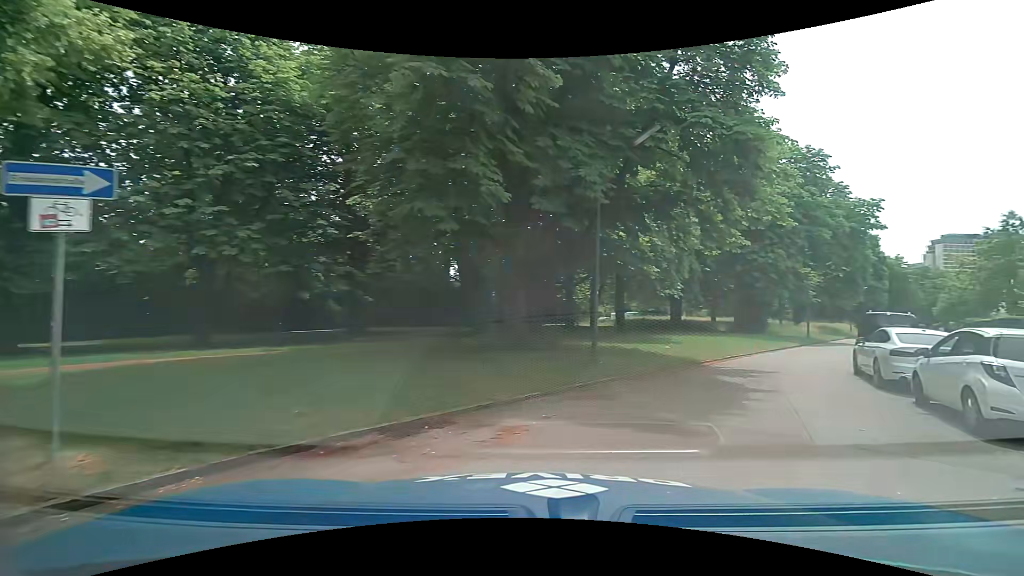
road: residential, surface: asphalt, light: Day
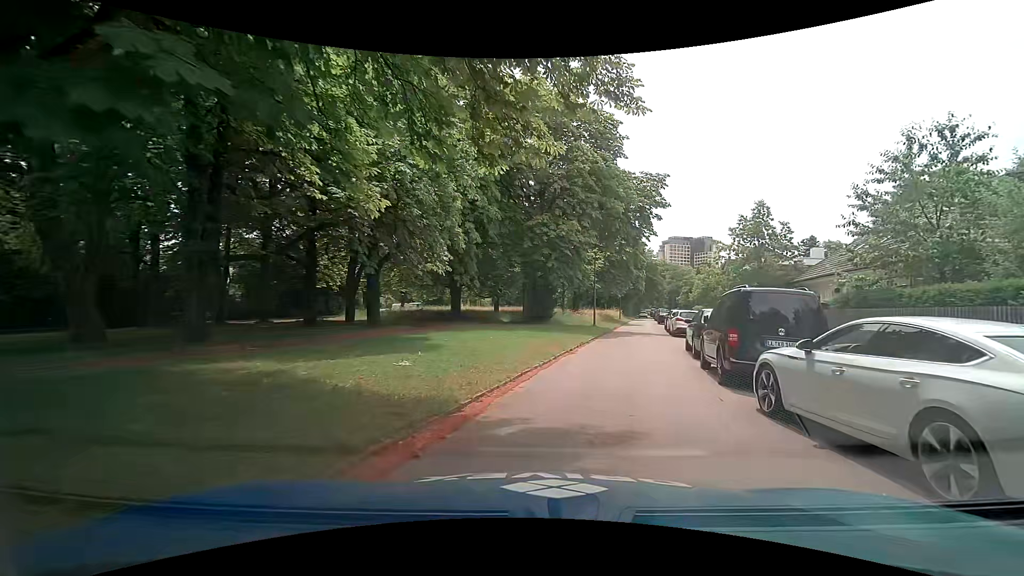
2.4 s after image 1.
(+3.1, +9.7) m; +26°
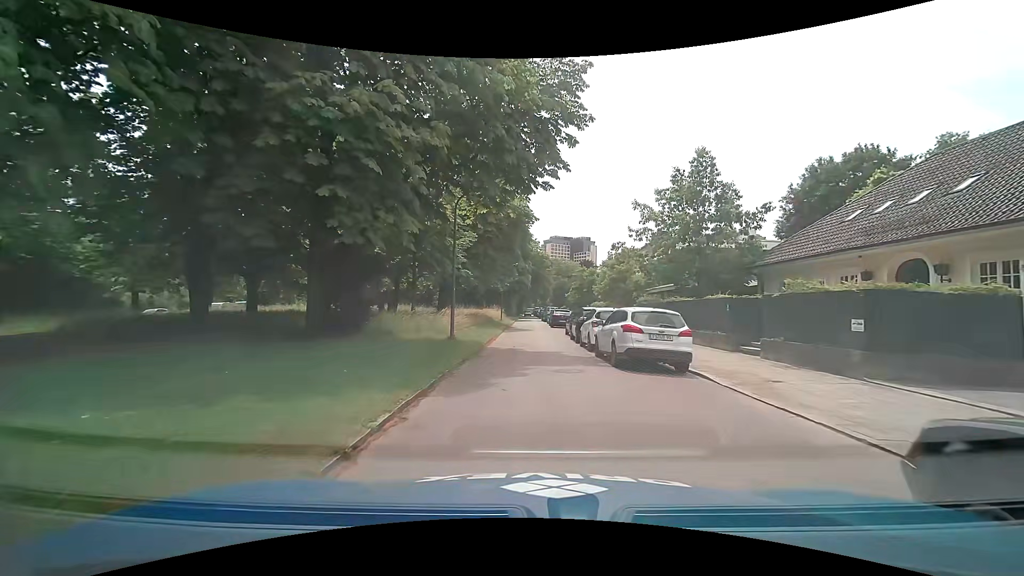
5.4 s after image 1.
(+2.4, +16.2) m; +12°
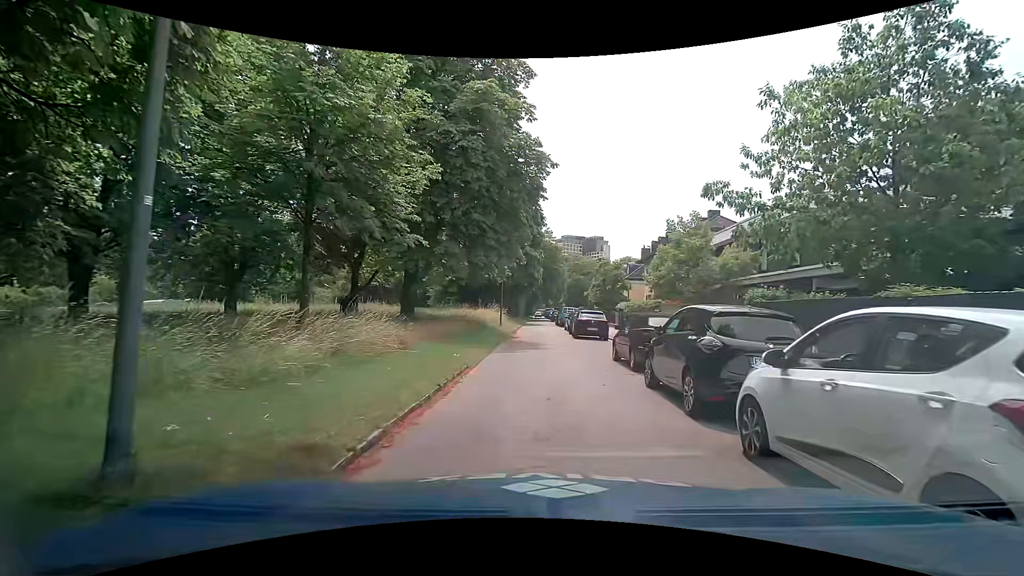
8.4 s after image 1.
(+0.2, +14.3) m; +1°
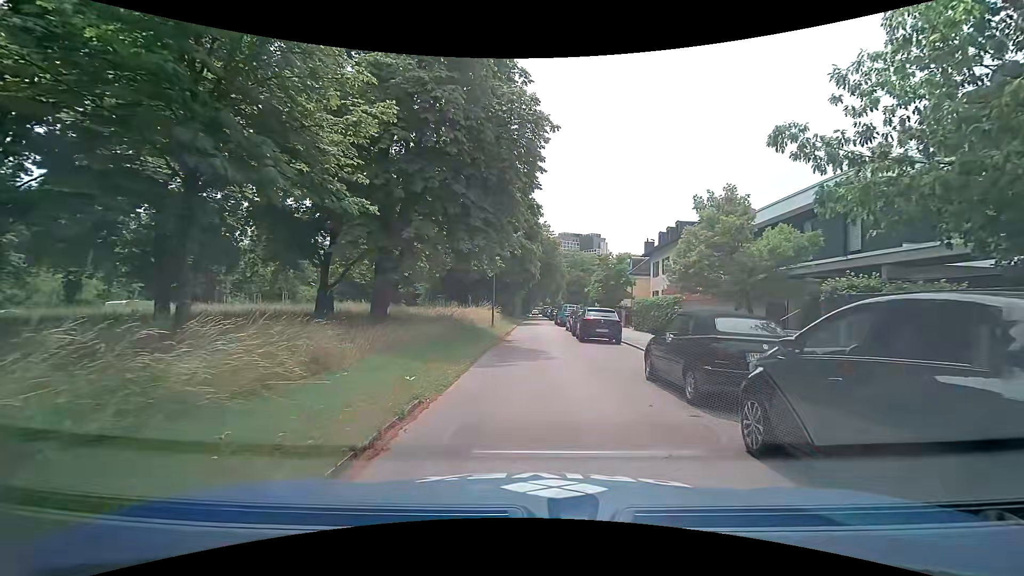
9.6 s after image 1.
(0.0, +4.6) m; 0°
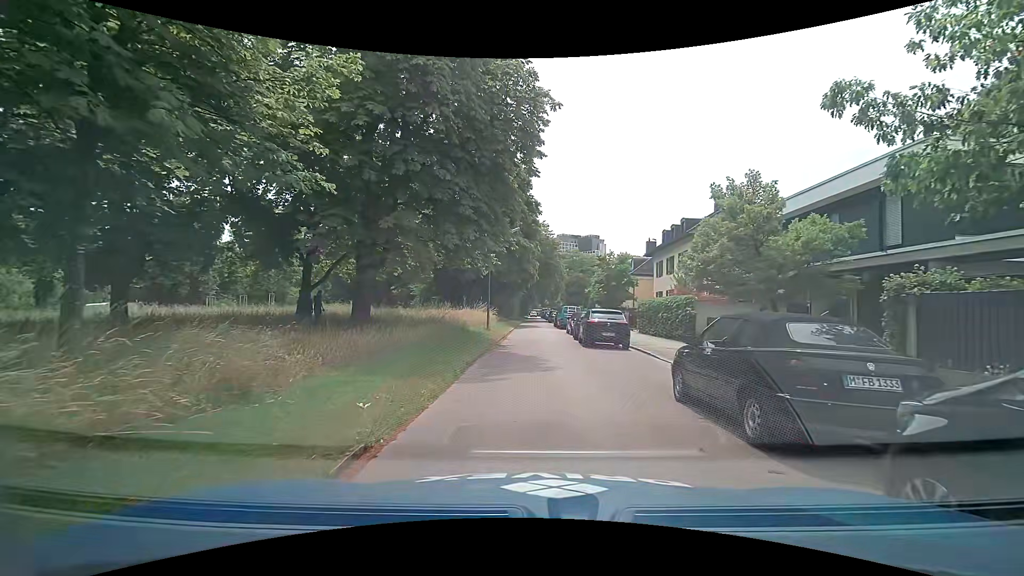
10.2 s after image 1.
(0.0, +2.2) m; -2°
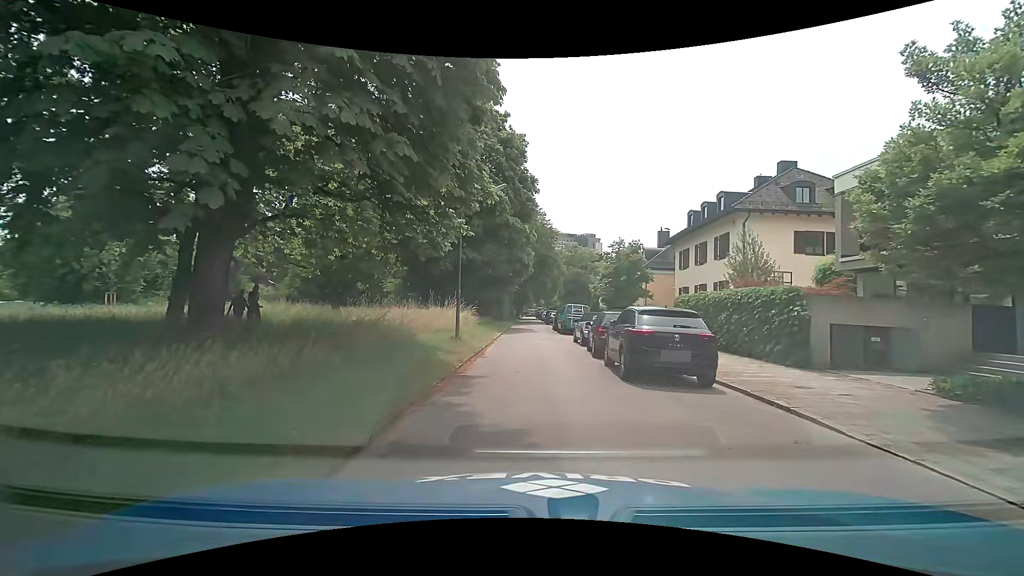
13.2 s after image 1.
(+0.2, +9.5) m; +2°
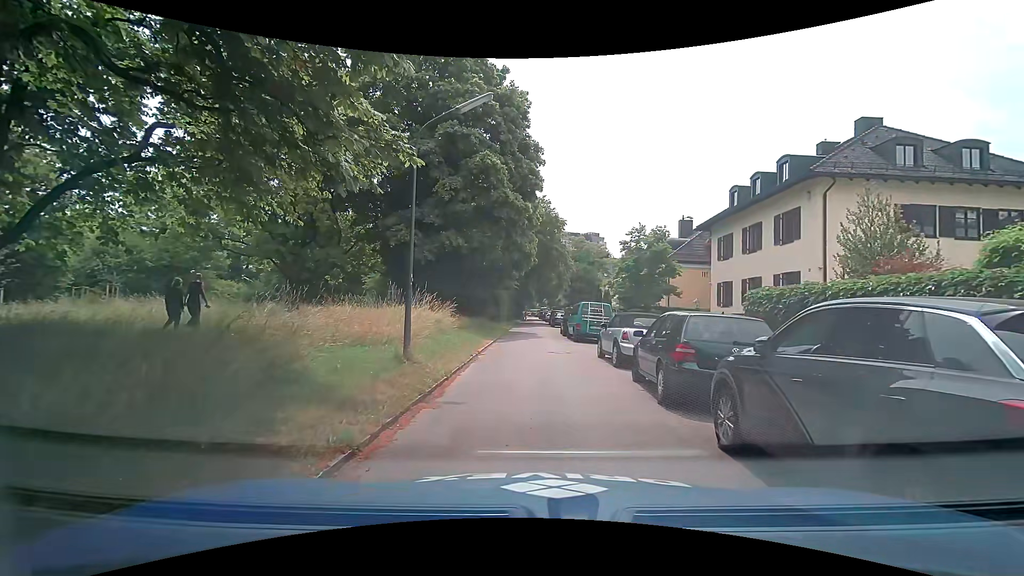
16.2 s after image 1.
(-0.1, +7.6) m; +1°
